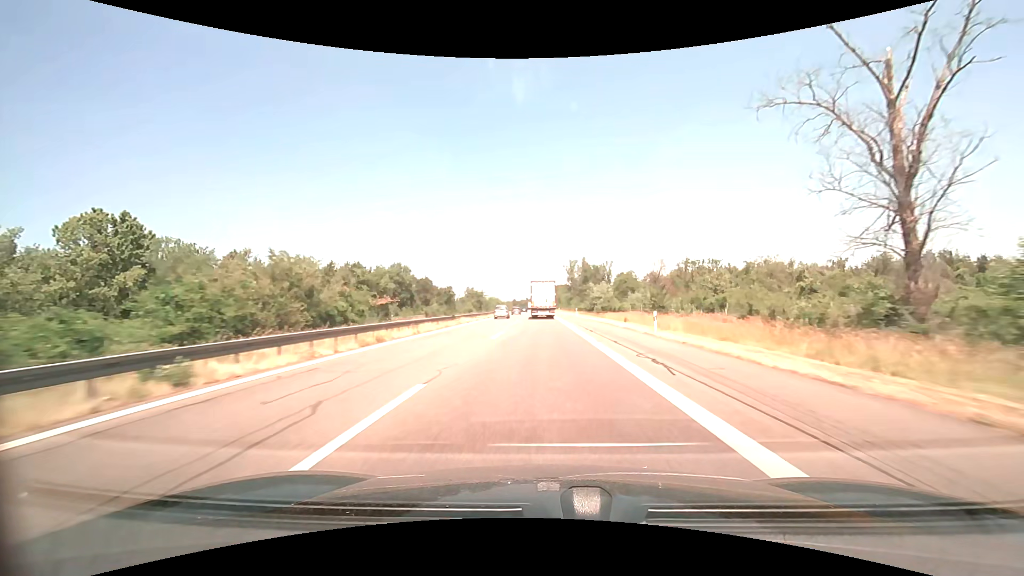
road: motorway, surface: asphalt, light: Day
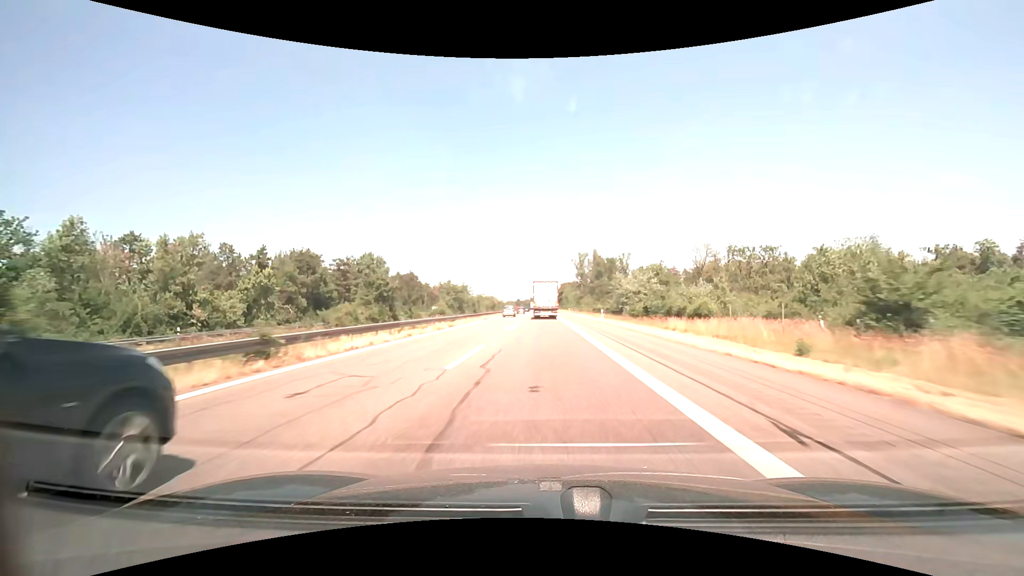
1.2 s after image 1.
(-0.1, +27.8) m; 0°
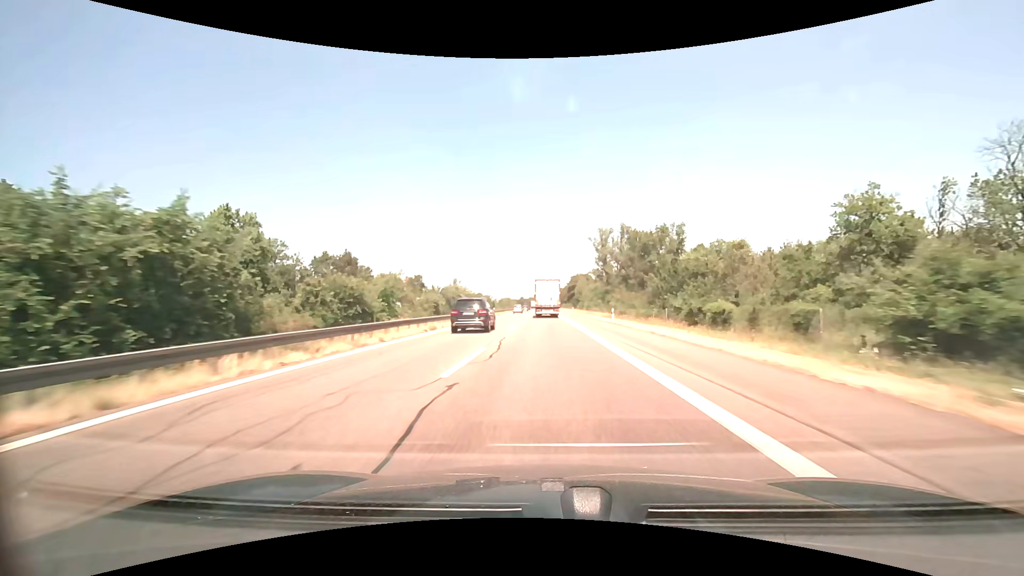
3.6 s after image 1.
(-0.4, +55.7) m; -1°
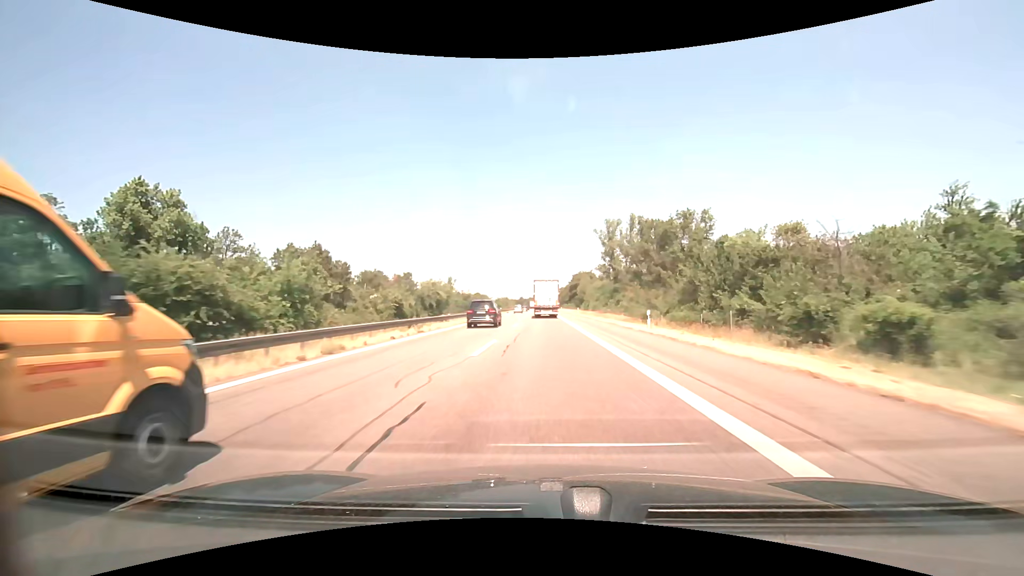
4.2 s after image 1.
(0.0, +13.9) m; 0°
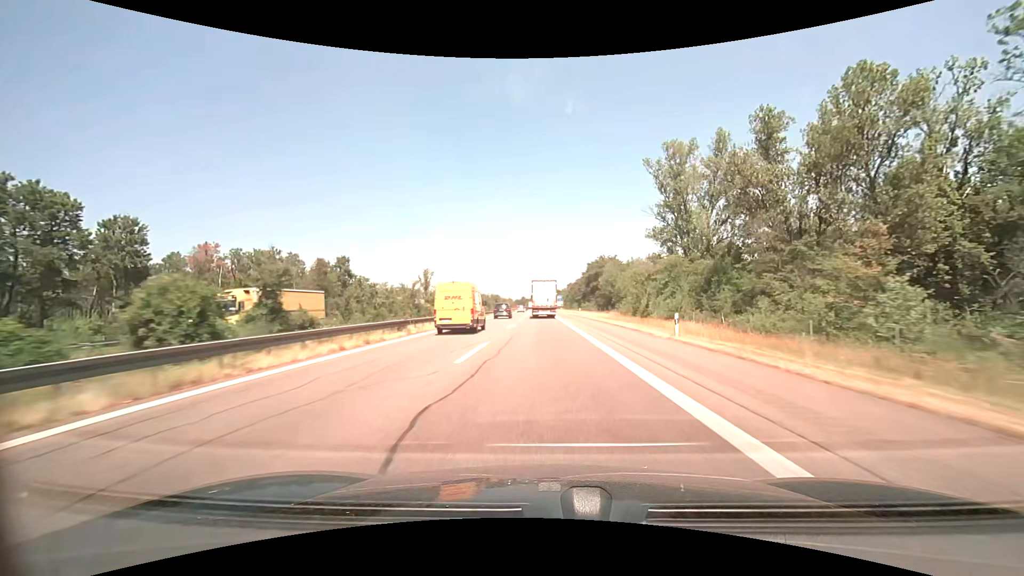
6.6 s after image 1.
(-0.2, +55.8) m; 0°
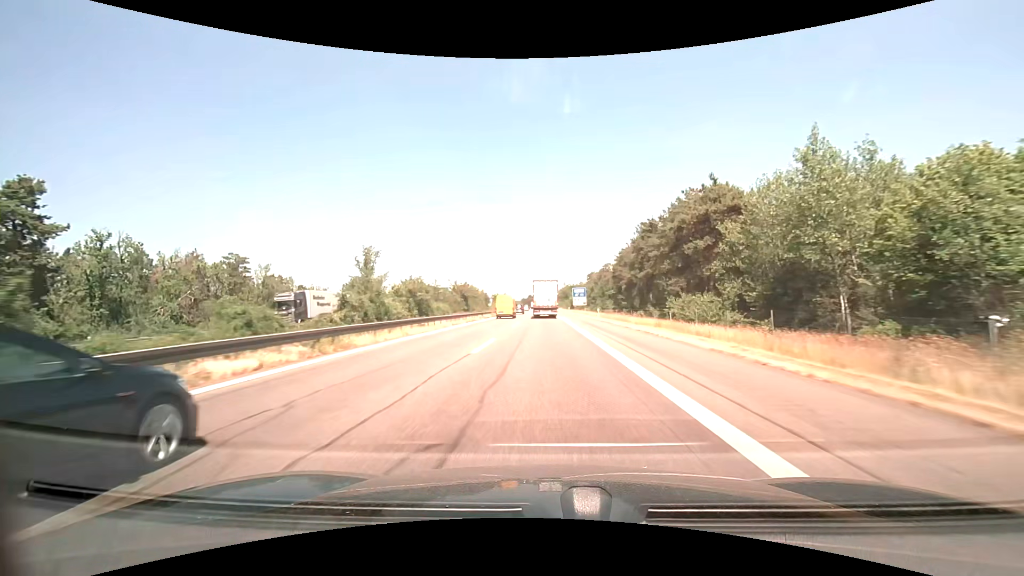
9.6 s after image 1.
(-0.6, +69.7) m; -1°
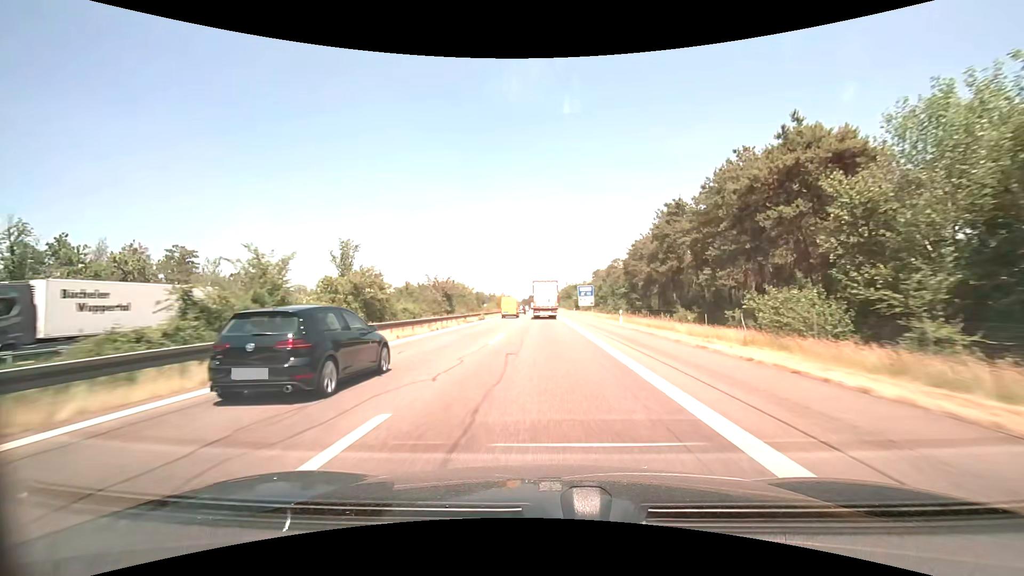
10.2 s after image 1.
(0.0, +14.0) m; 0°
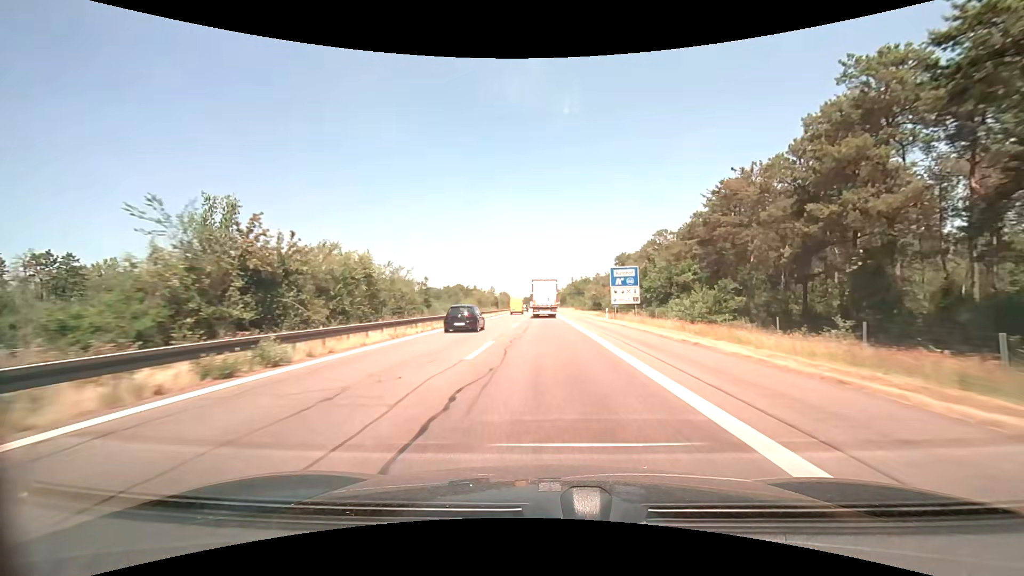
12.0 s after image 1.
(-0.1, +41.9) m; 0°
(0, +10) (0, +20) (0, +30) (0, +40) (0, +50) (0, +60) (0, +70) (0, +80) (0, +90) (0, +100) m
